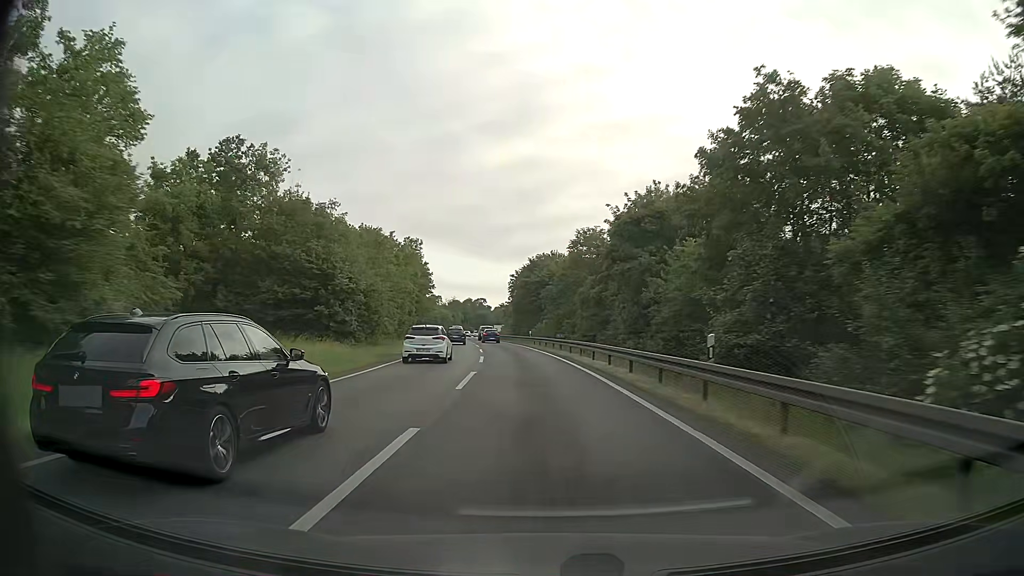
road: motorway_link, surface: asphalt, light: Day
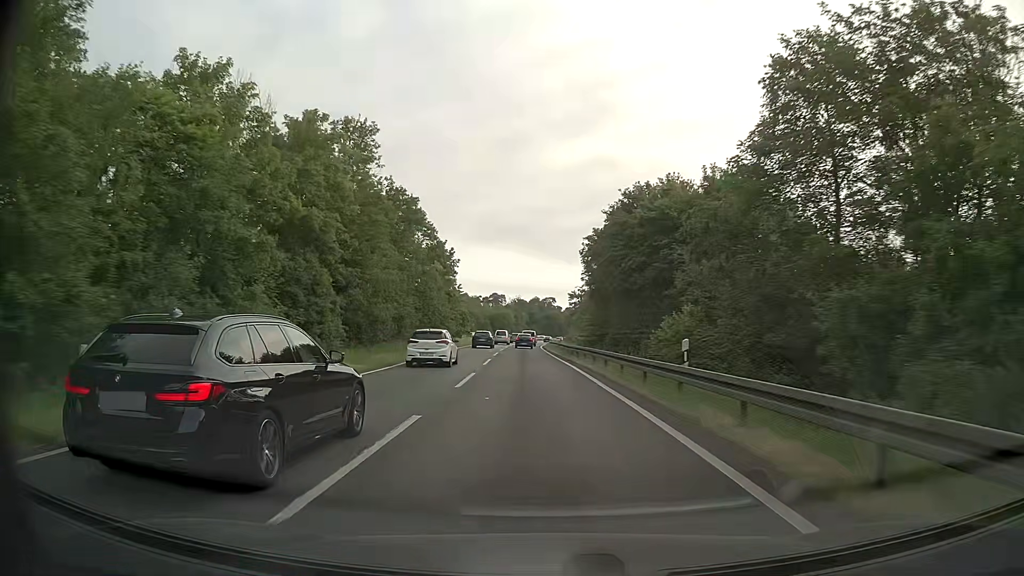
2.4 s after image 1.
(-2.5, +46.8) m; -6°
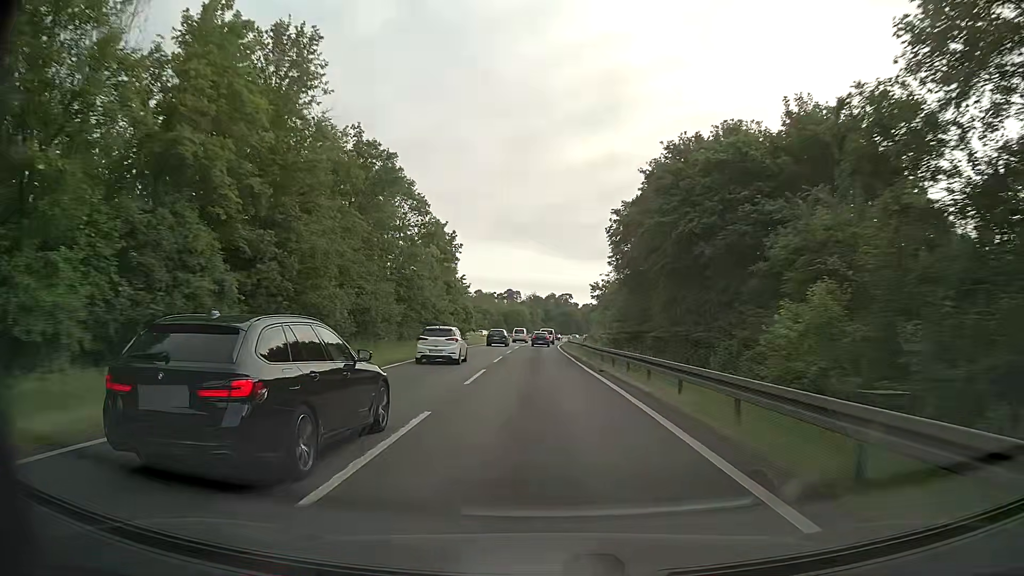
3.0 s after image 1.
(-0.2, +11.5) m; -2°
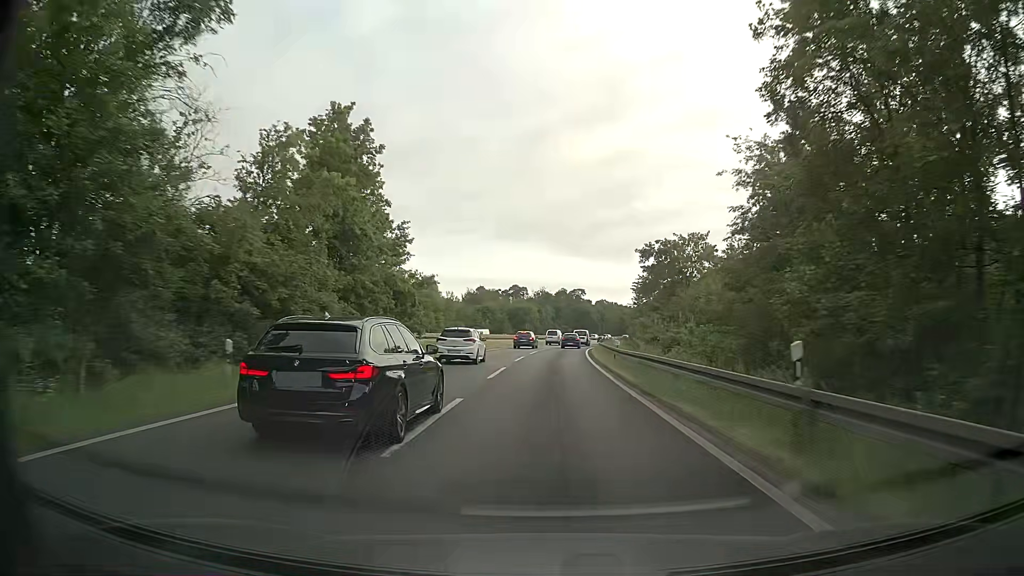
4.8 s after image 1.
(-0.5, +34.1) m; -1°
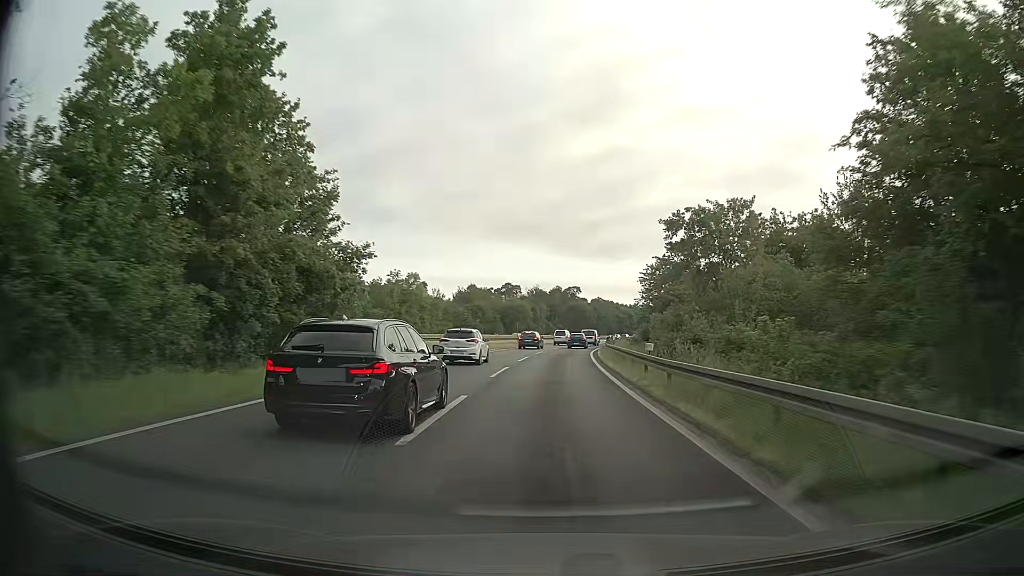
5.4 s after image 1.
(+0.1, +11.4) m; +1°
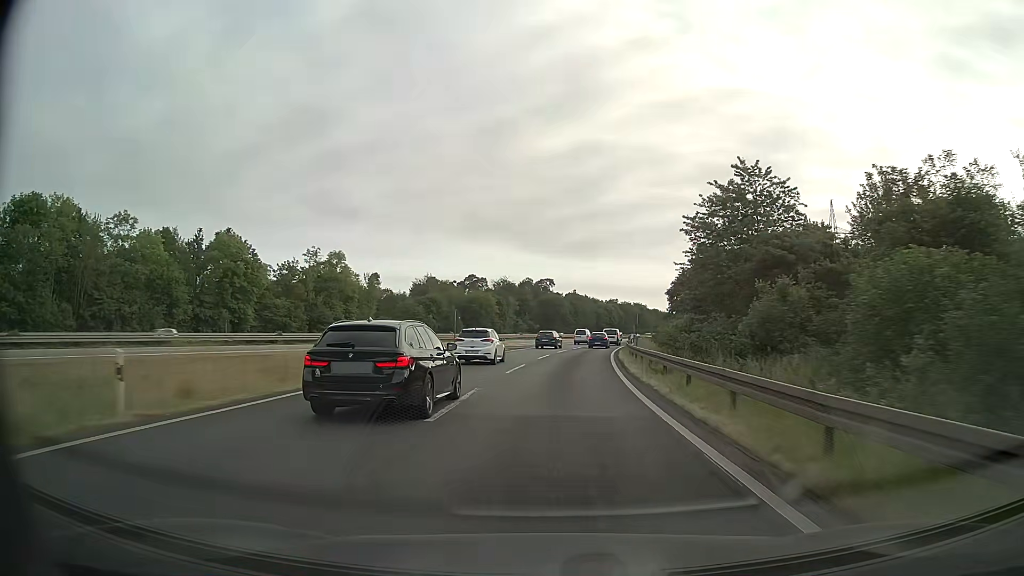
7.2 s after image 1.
(+0.7, +34.3) m; +3°
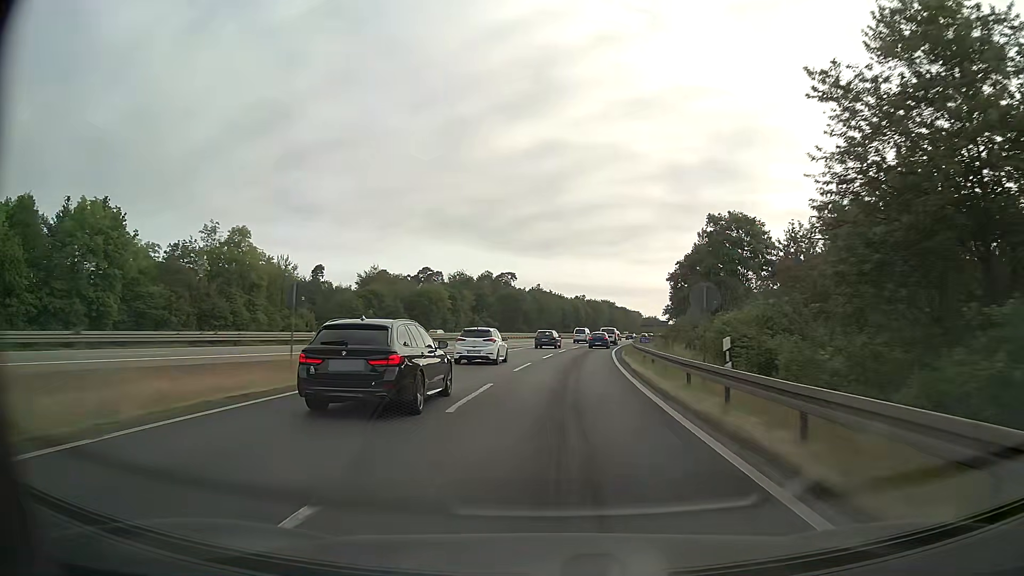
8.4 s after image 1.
(+0.5, +23.0) m; +3°
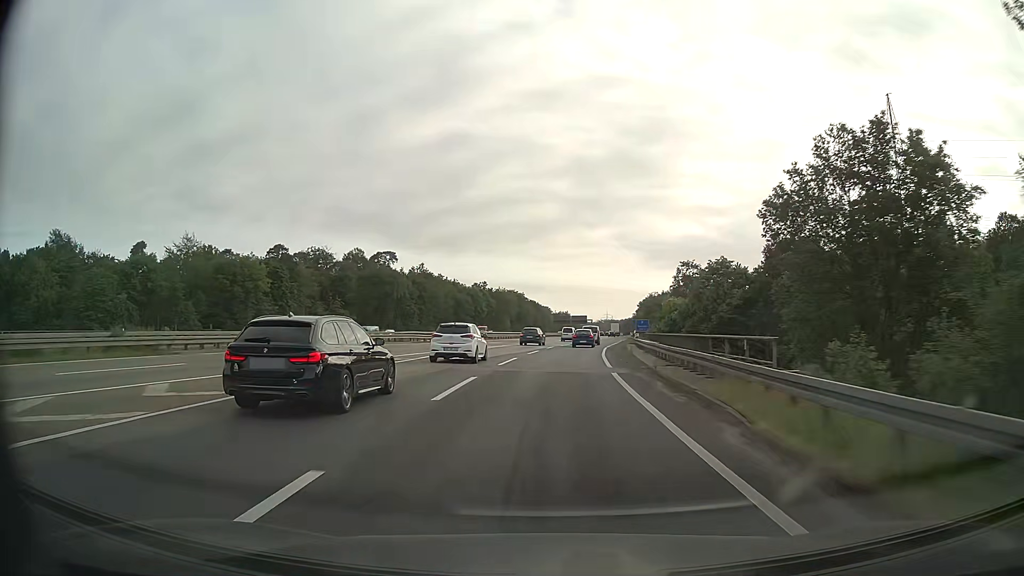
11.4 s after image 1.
(+4.4, +58.4) m; +8°
(0, +10) (0, +20) (+1, +30) (+2, +40) (+3, +50) (+4, +60) (+5, +70) (+6, +80) (+8, +90) (+9, +100) m
